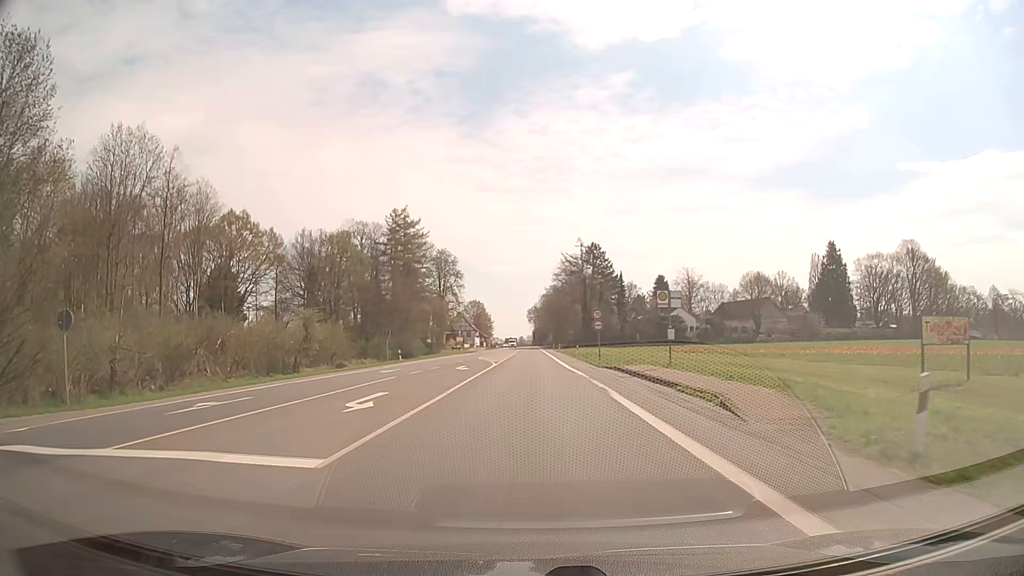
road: secondary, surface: asphalt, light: Day
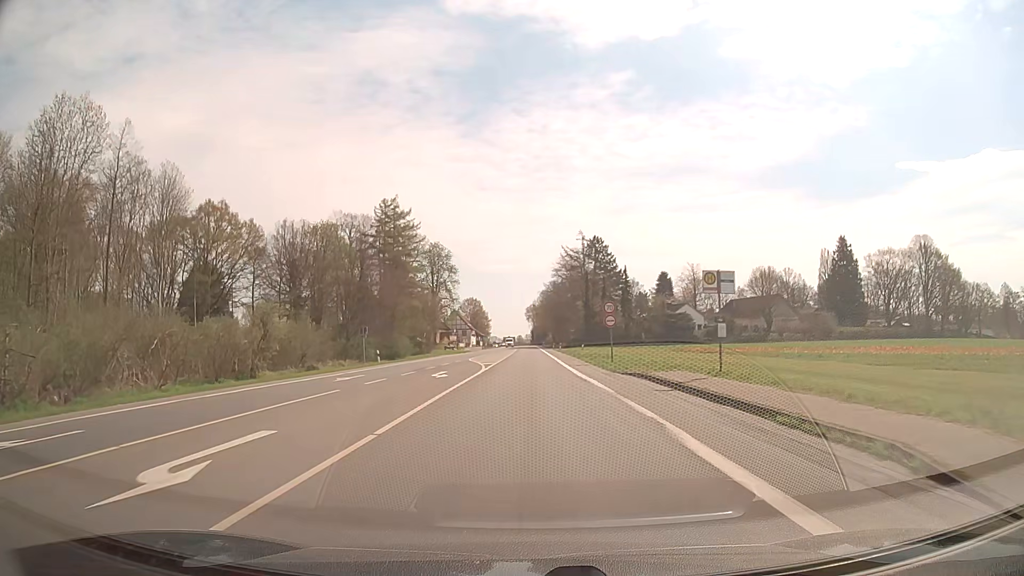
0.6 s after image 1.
(0.0, +8.2) m; 0°
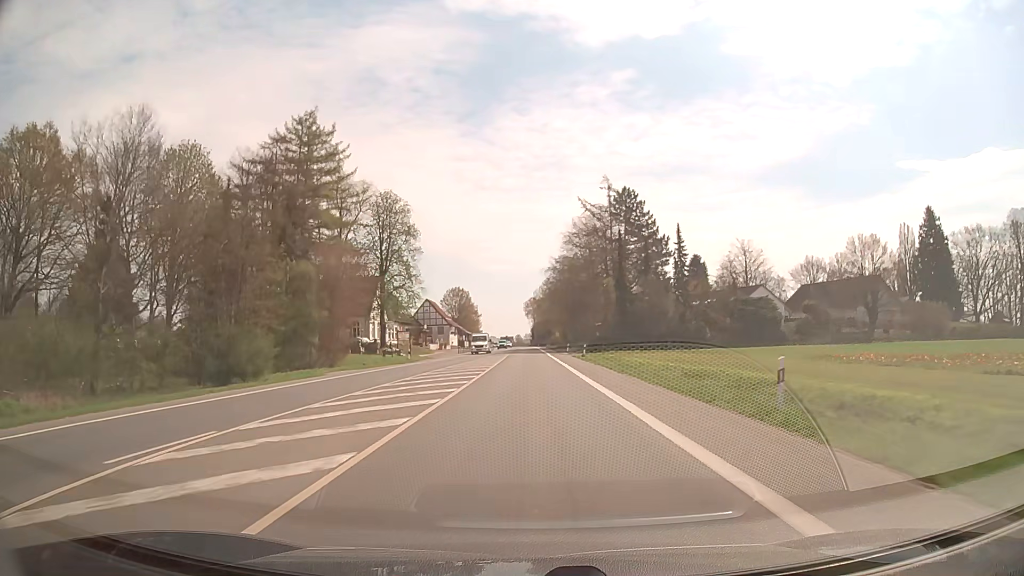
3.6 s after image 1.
(-0.1, +45.9) m; 0°
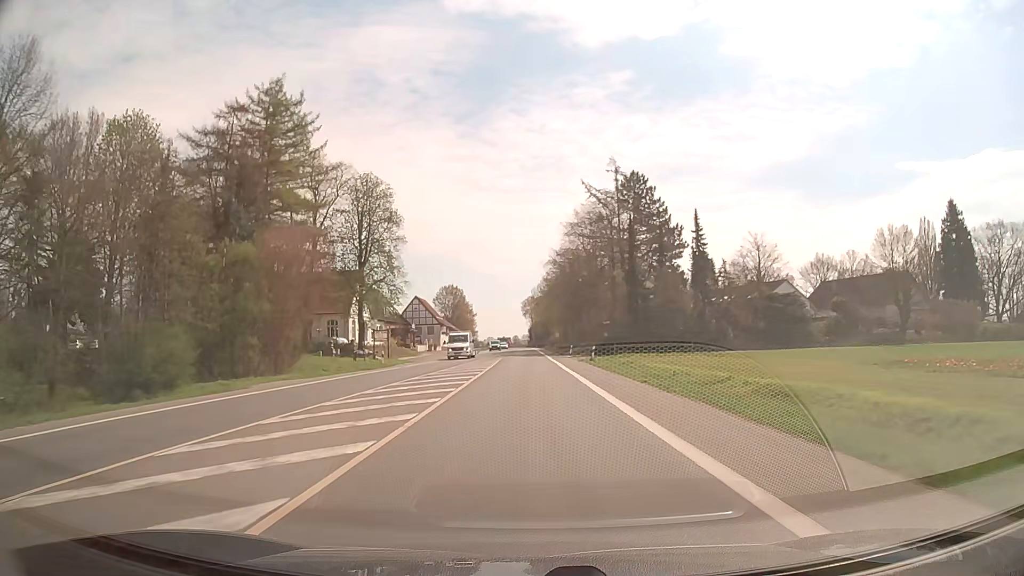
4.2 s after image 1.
(0.0, +9.9) m; 0°
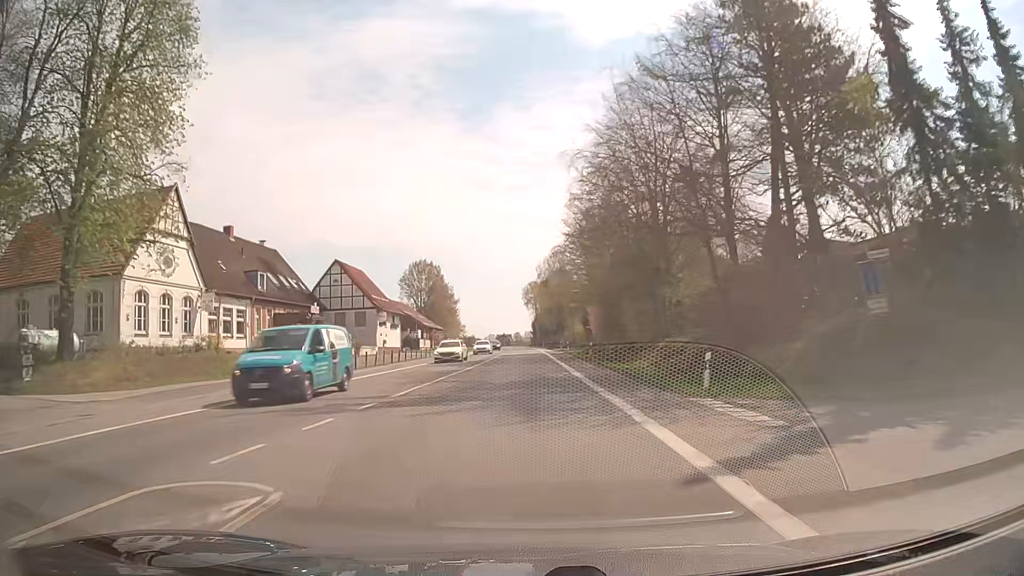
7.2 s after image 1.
(0.0, +51.1) m; 0°
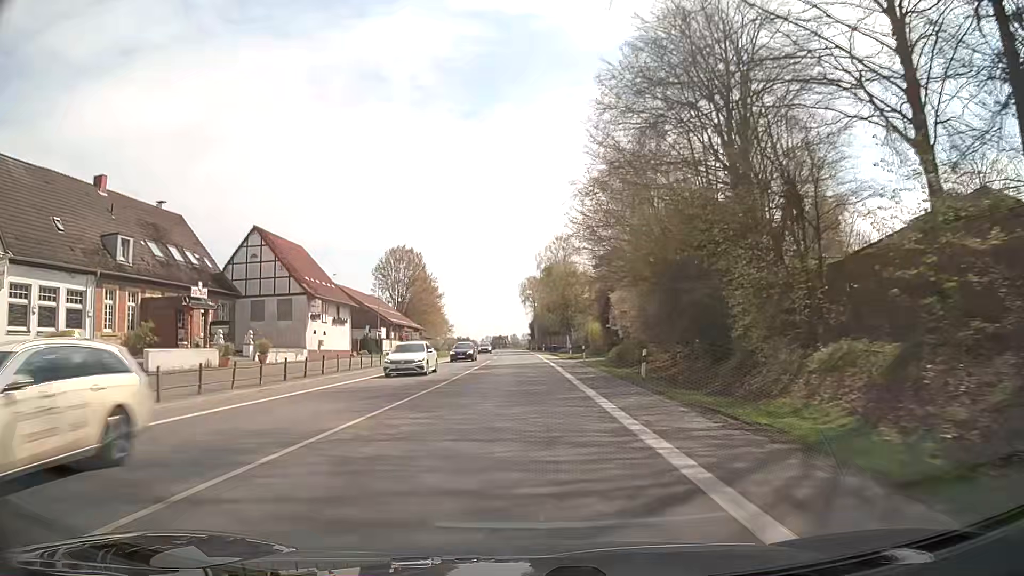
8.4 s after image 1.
(+0.1, +20.9) m; 0°
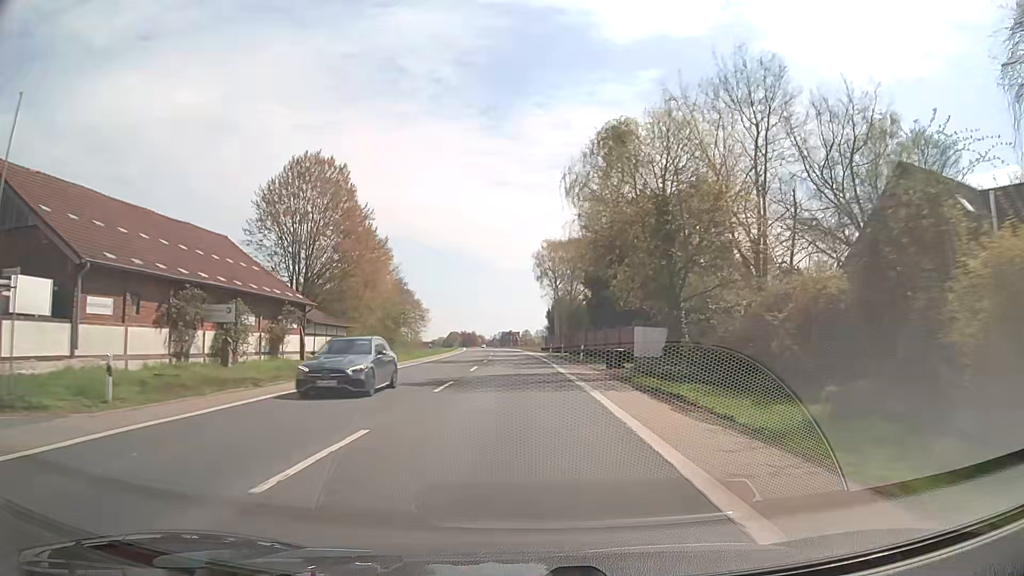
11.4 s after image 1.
(-0.6, +53.0) m; -1°
(0, +10) (0, +20) (0, +30) (-1, +40) (-1, +50) (-2, +60) (-2, +70) (-3, +80) (-3, +90) (-4, +100) m
